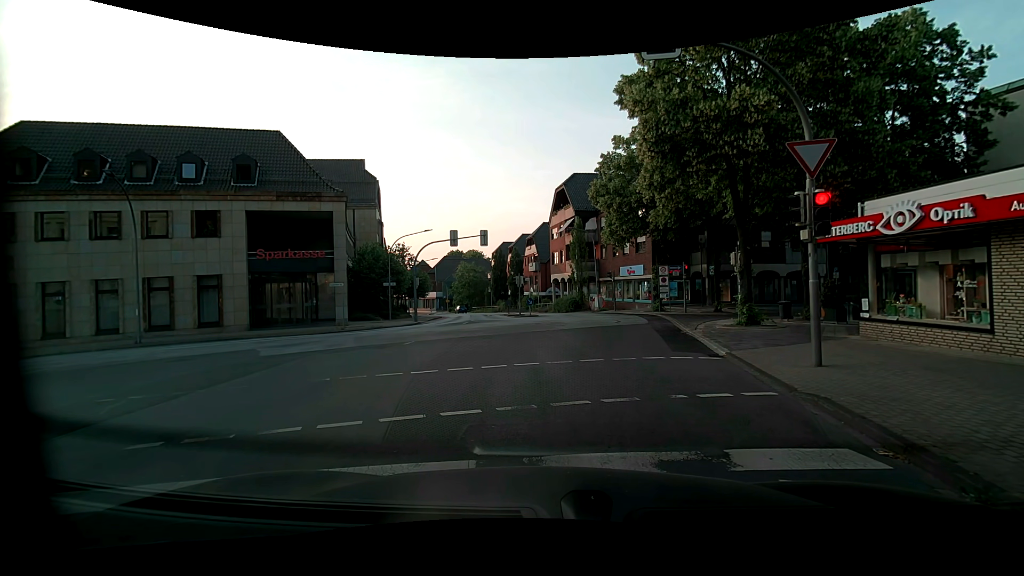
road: unclassified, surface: asphalt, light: Day
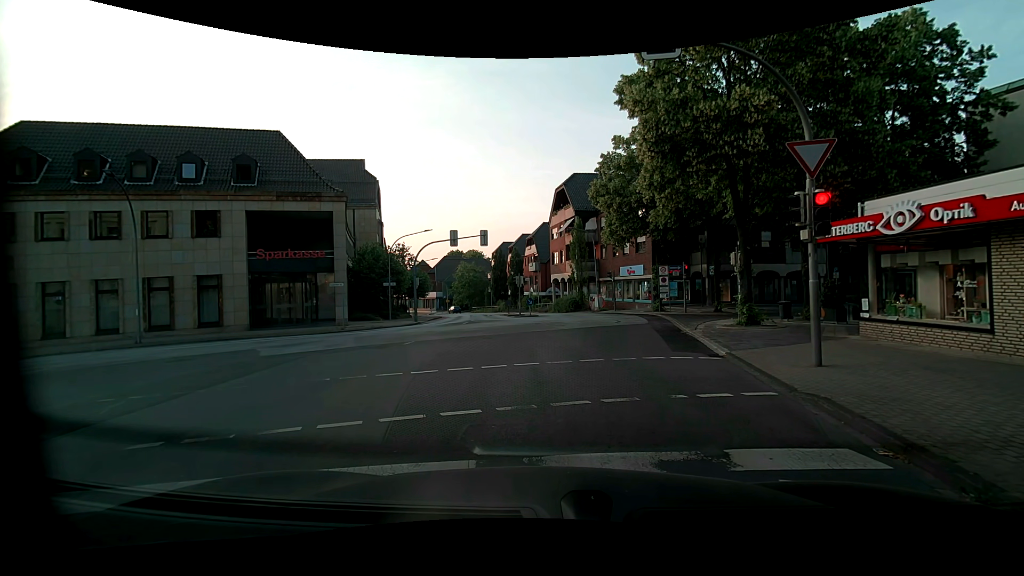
(0.0, 0.0) m; 0°
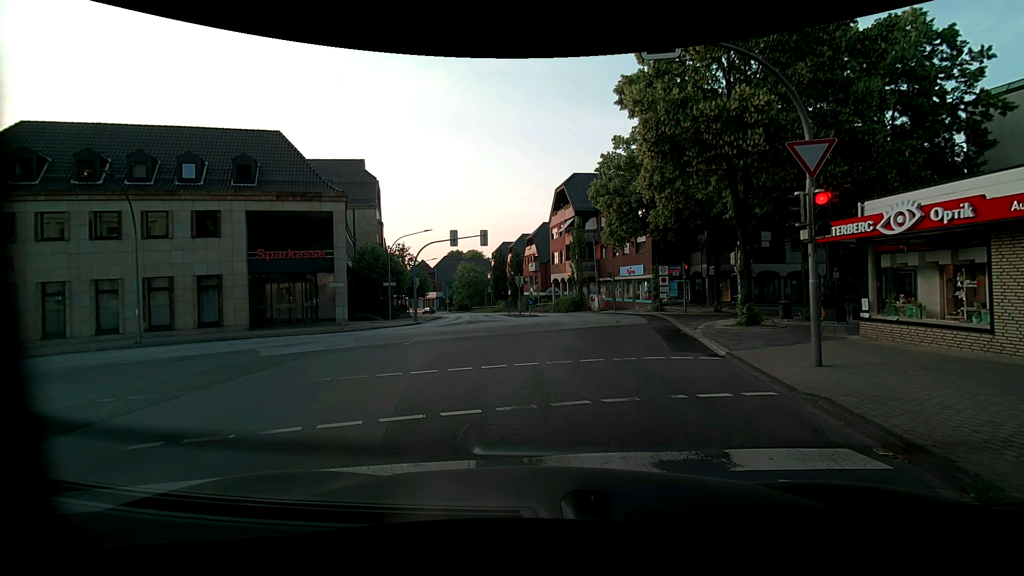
(0.0, 0.0) m; 0°
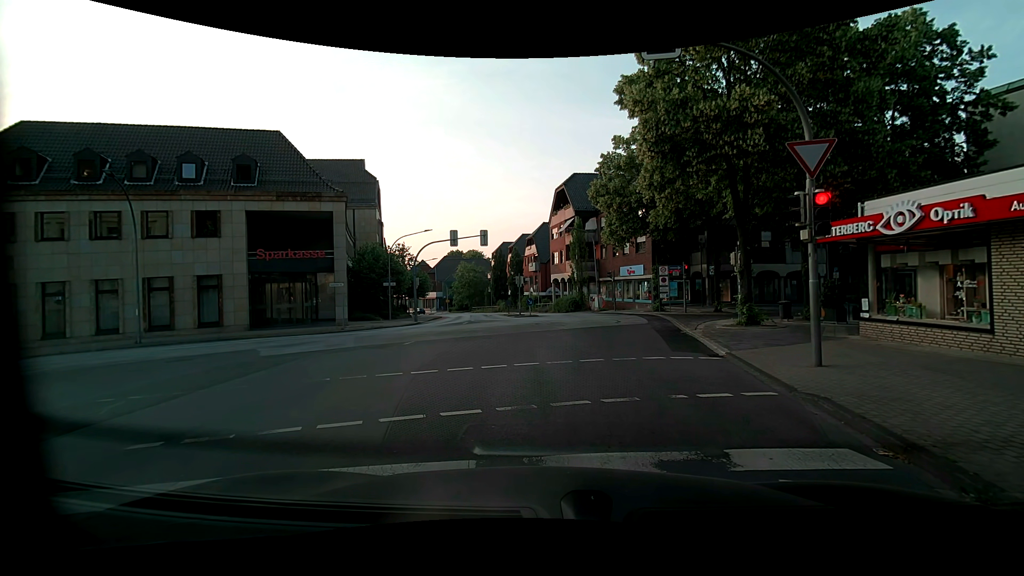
(0.0, 0.0) m; 0°
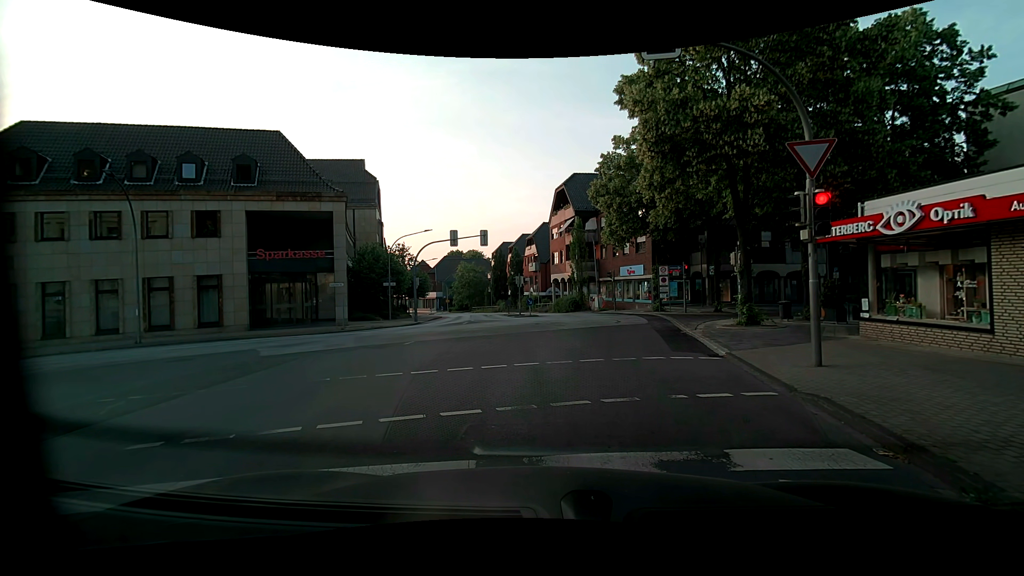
(0.0, 0.0) m; 0°
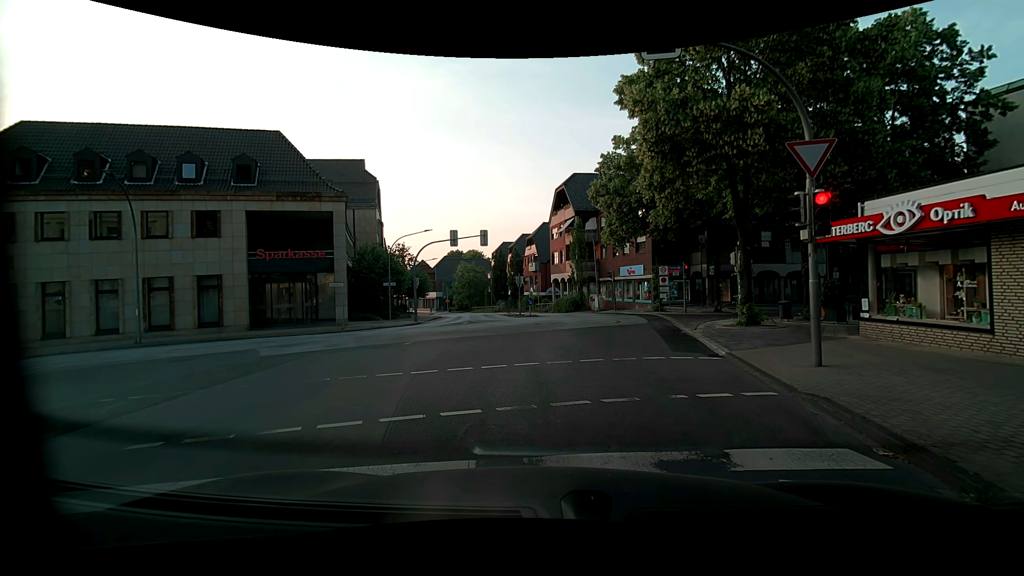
(0.0, 0.0) m; 0°
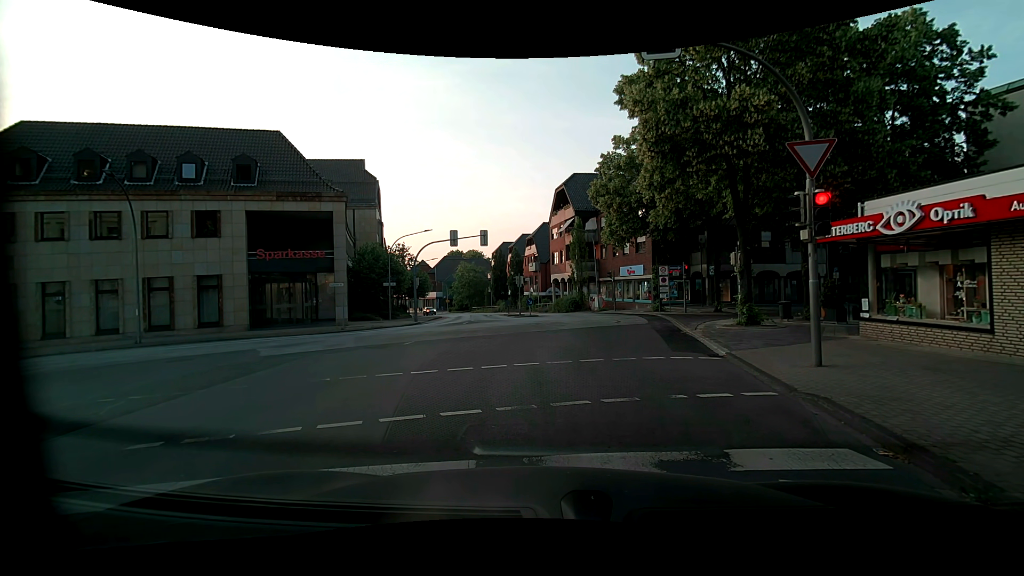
(0.0, 0.0) m; 0°
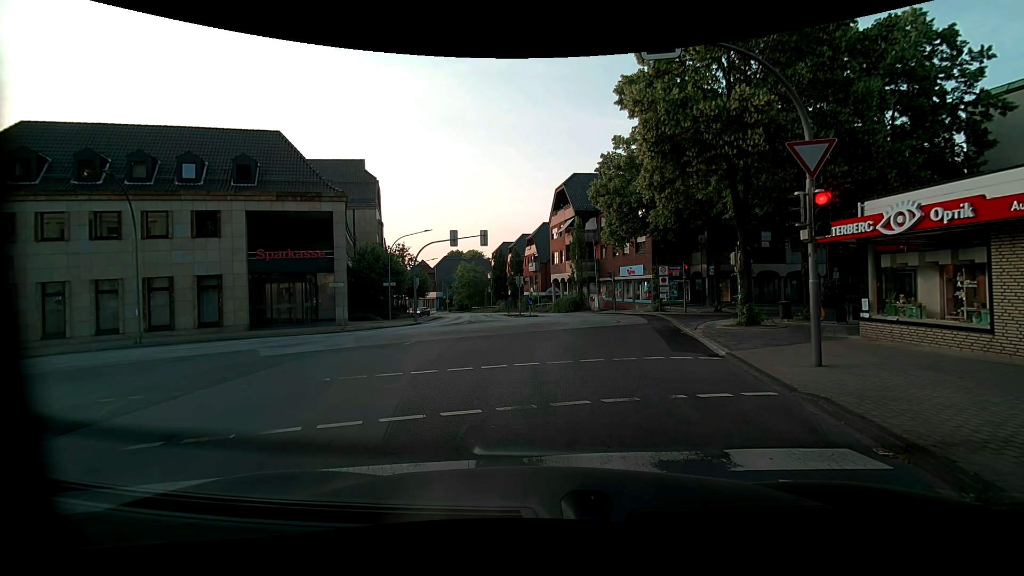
(0.0, 0.0) m; 0°
